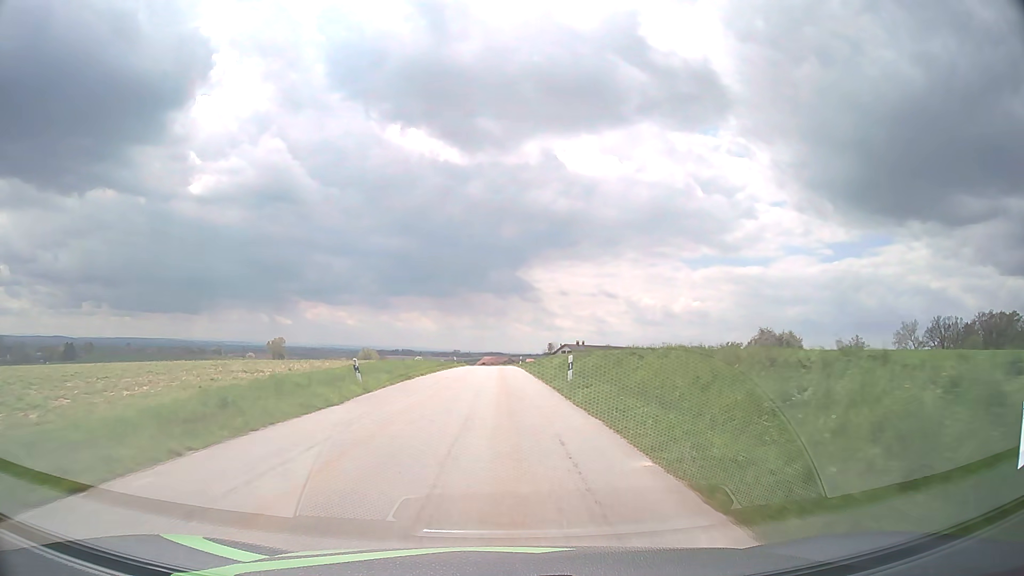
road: tertiary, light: Day
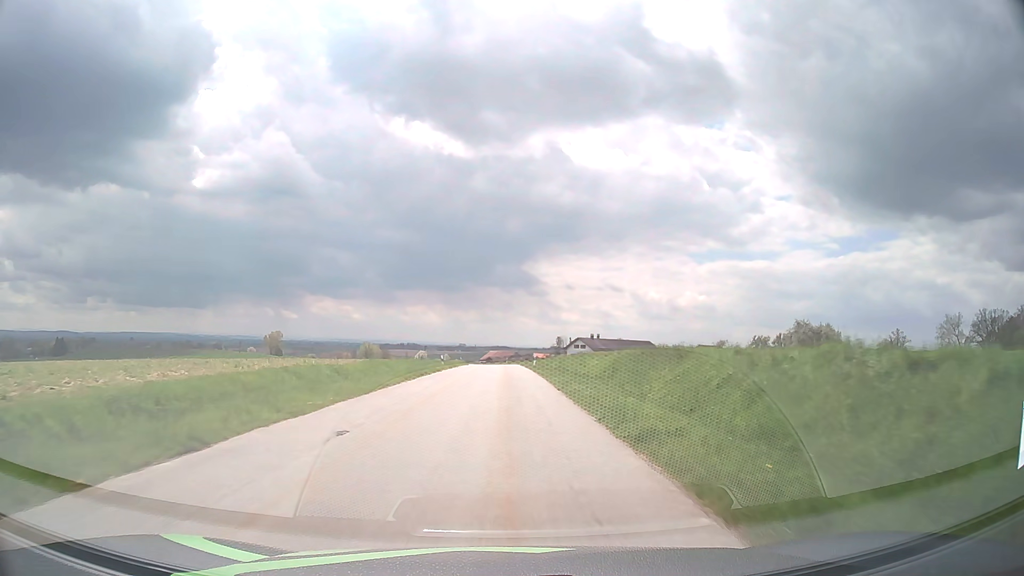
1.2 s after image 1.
(-0.1, +21.1) m; -1°
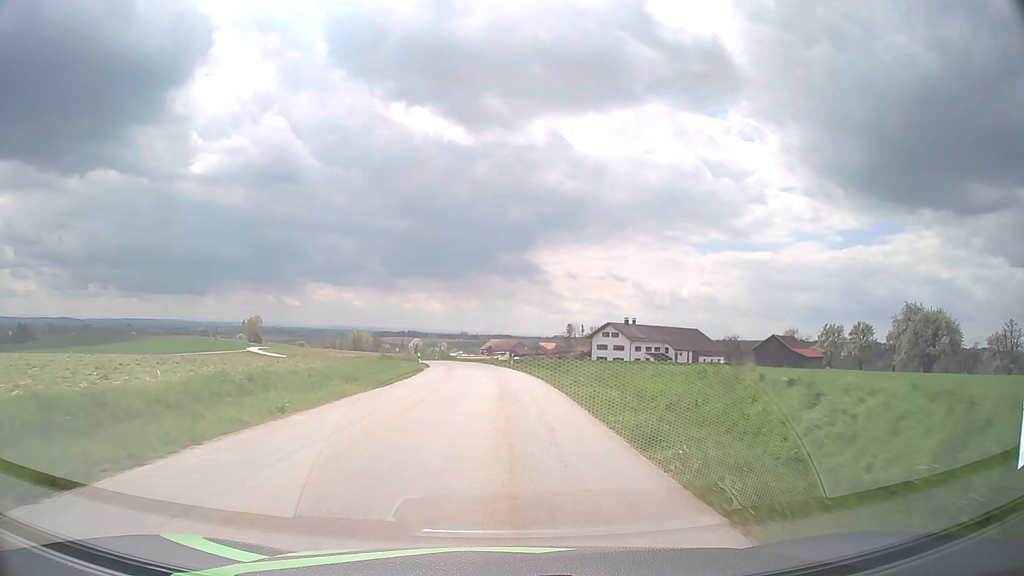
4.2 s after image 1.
(0.0, +51.2) m; 0°
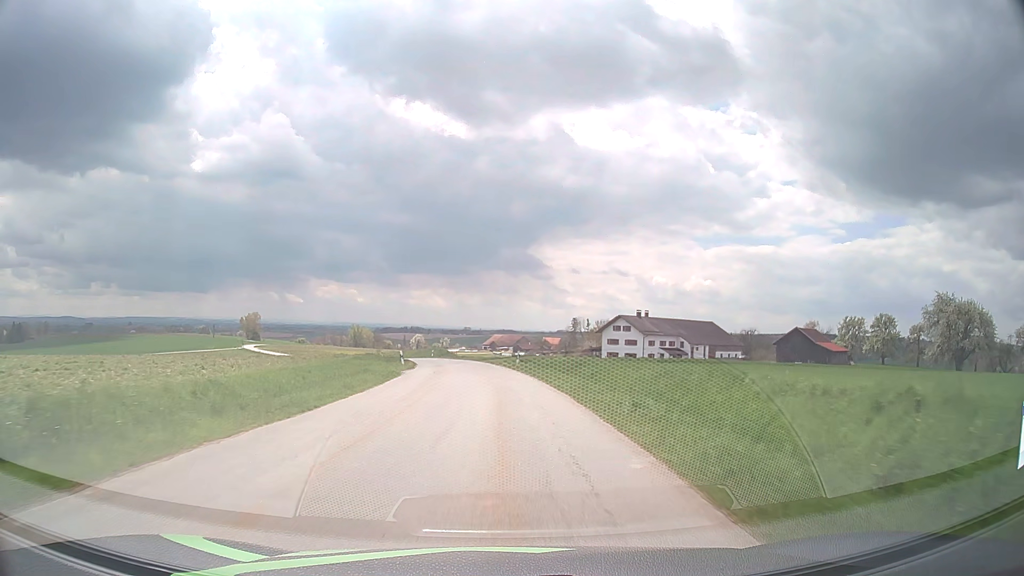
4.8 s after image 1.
(0.0, +9.9) m; 0°
